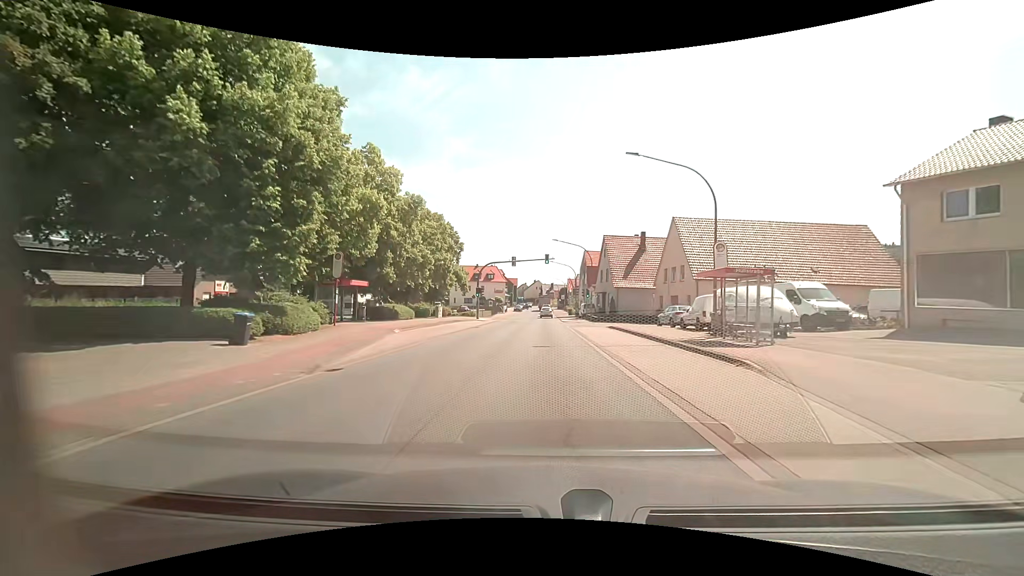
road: primary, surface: asphalt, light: Day
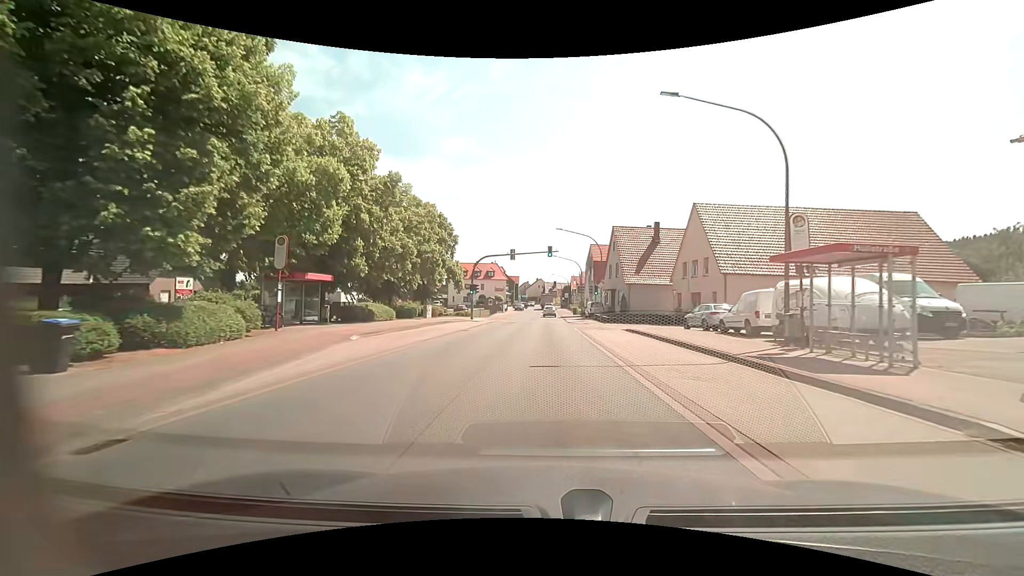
(0.0, +5.9) m; 0°
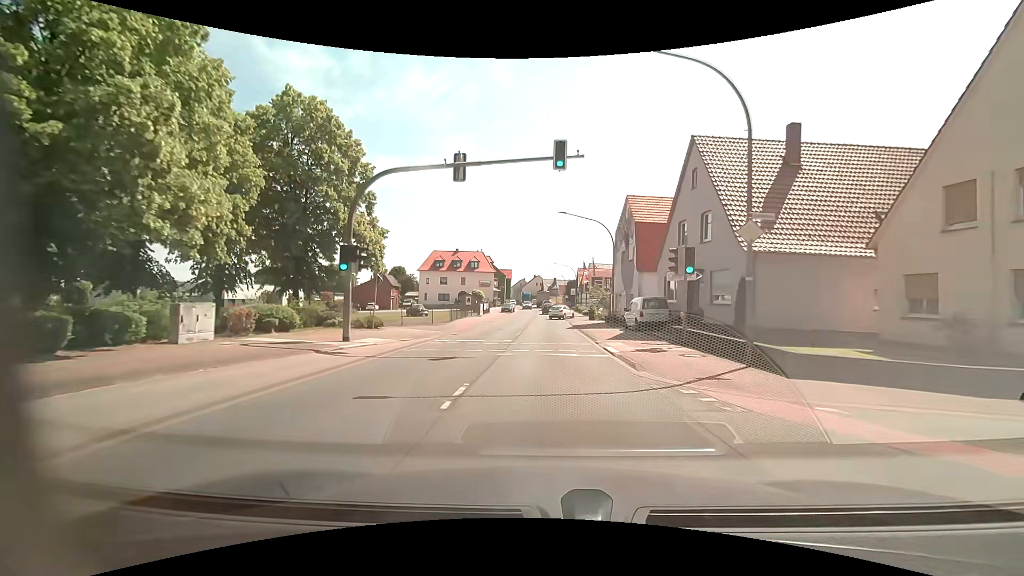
(-0.1, +29.6) m; 0°
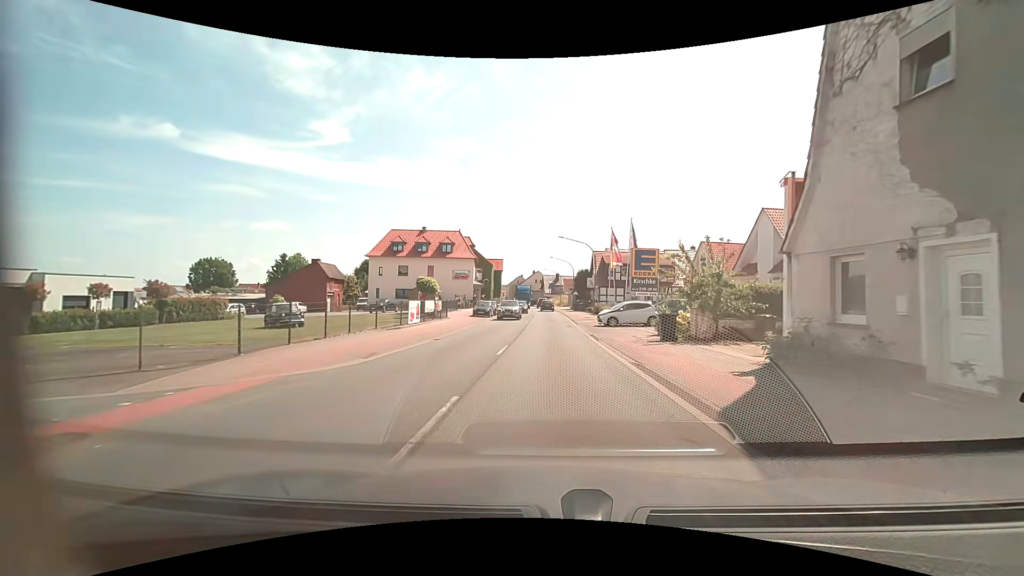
(+0.2, +29.8) m; 0°
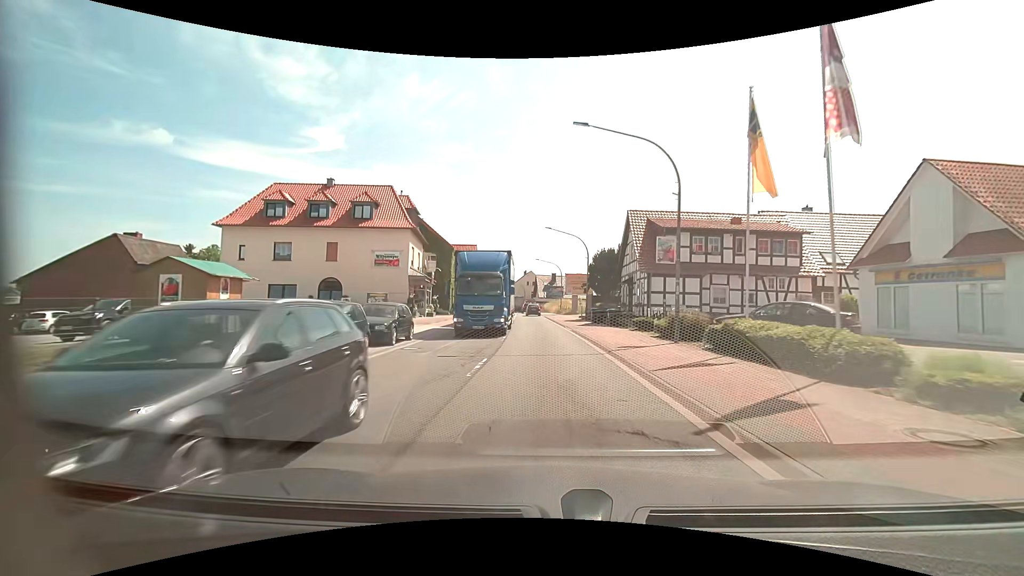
(+0.2, +32.6) m; +1°
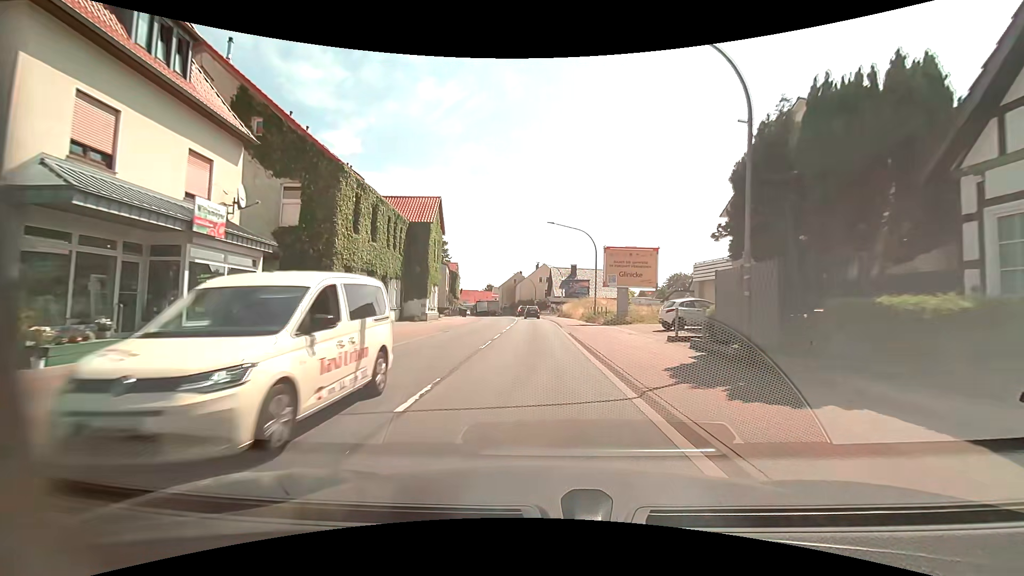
(-0.2, +31.6) m; -2°
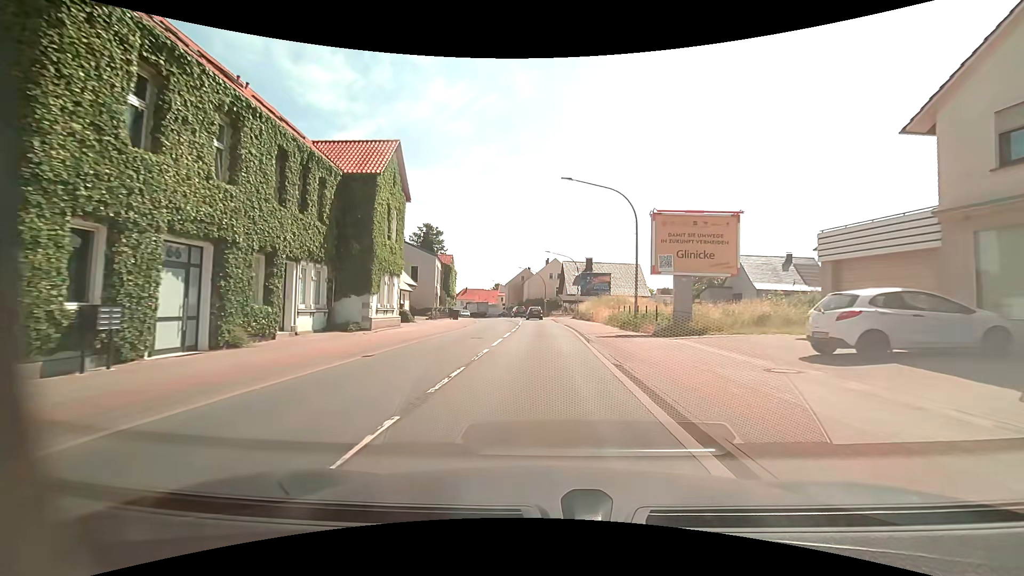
(0.0, +13.2) m; -2°
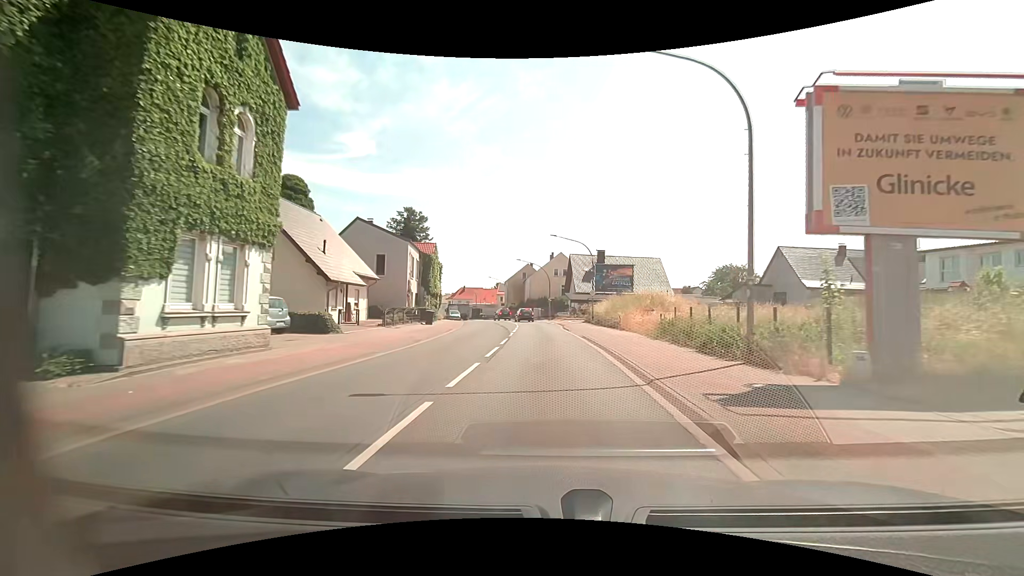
(+0.1, +13.3) m; 0°
(0, +10) (0, +20) (0, +30) (-1, +40) (-1, +50) (-3, +60) (-4, +70) (-7, +79) (-10, +89) (-13, +98) m
